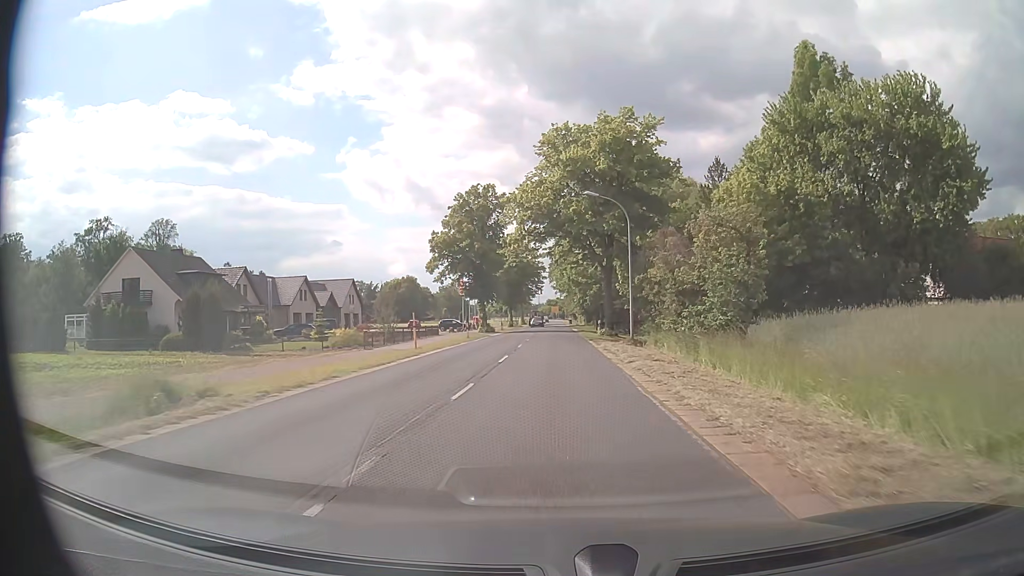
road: secondary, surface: asphalt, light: Day
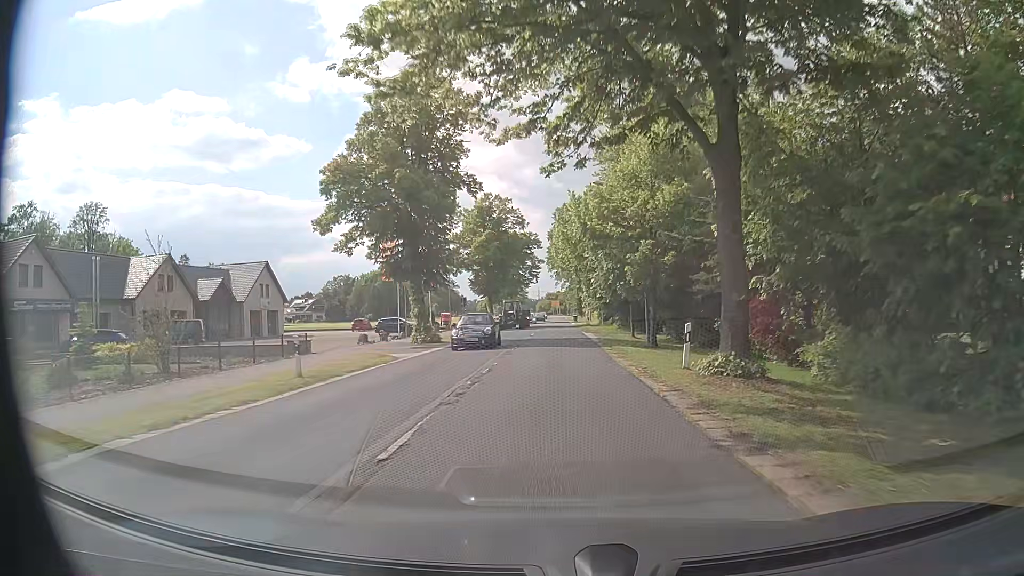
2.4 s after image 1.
(-0.1, +31.7) m; 0°
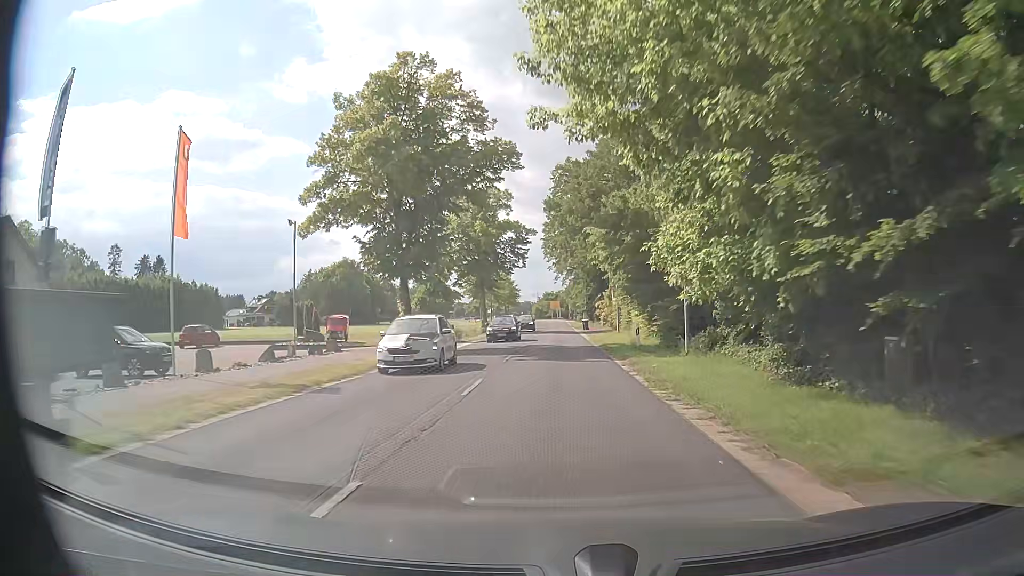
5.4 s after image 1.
(-0.1, +39.7) m; 0°
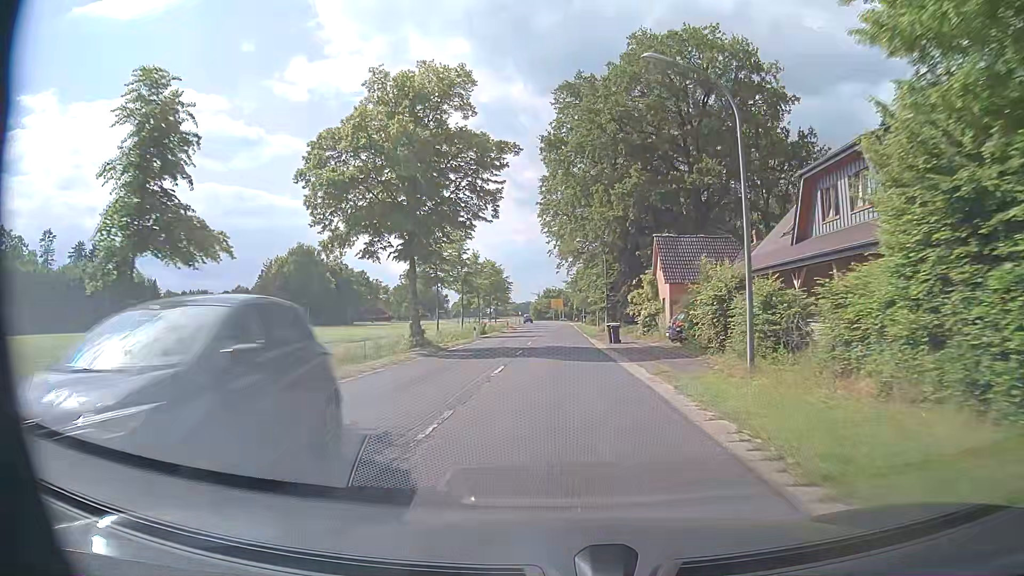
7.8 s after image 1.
(-0.2, +31.8) m; 0°
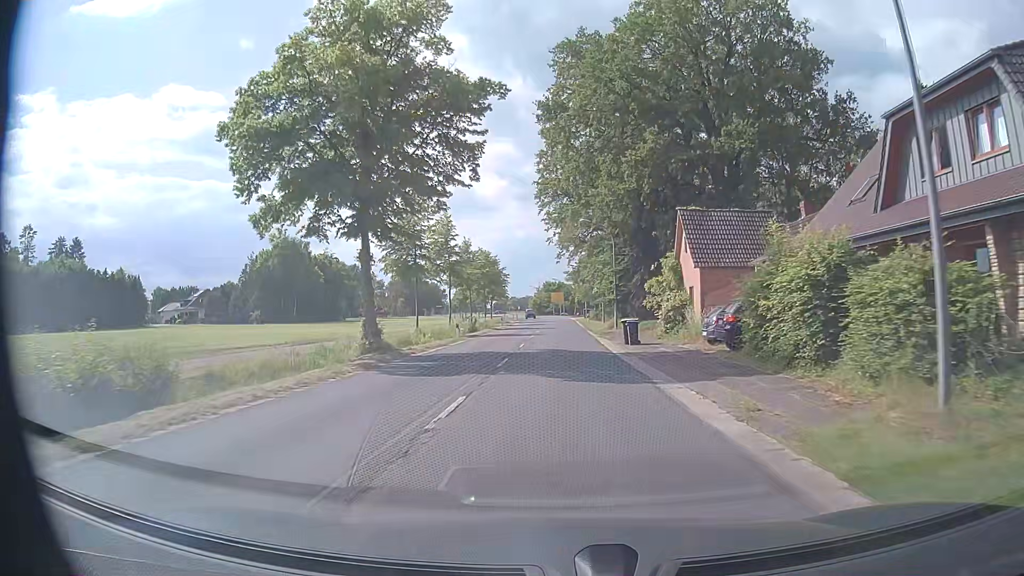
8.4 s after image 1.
(0.0, +8.0) m; 0°
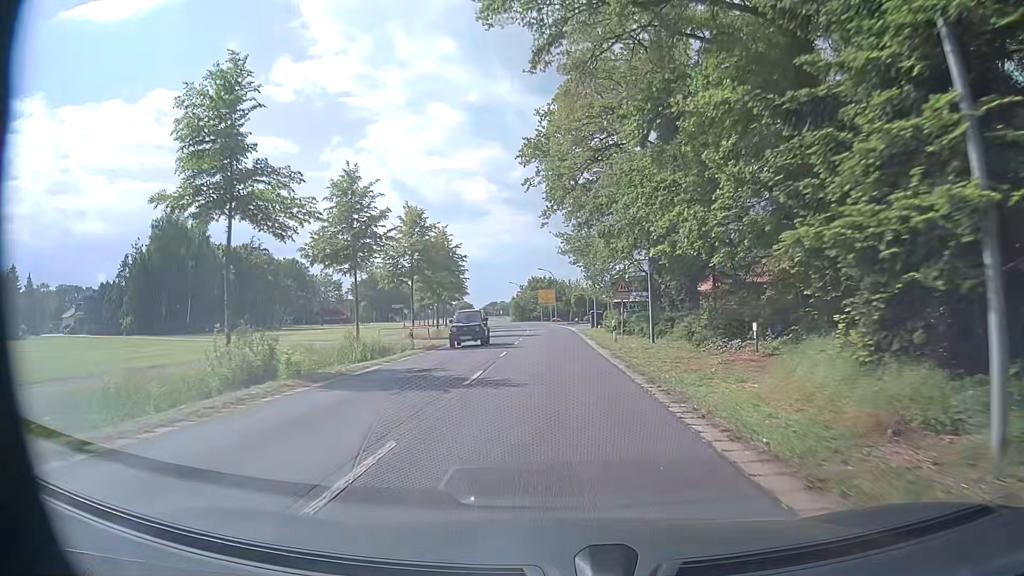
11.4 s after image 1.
(+0.3, +39.8) m; +1°
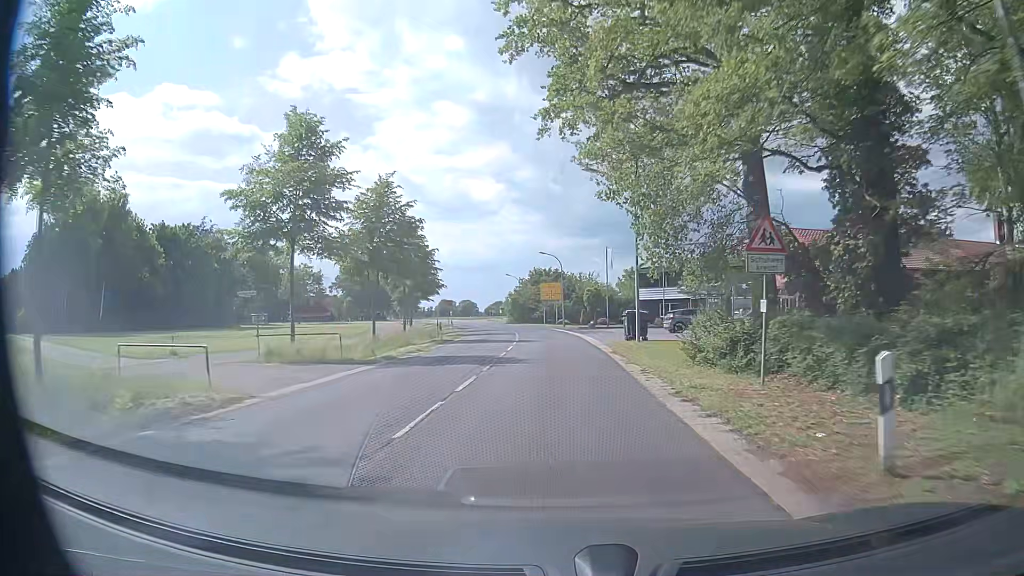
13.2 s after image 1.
(-0.1, +23.8) m; -1°
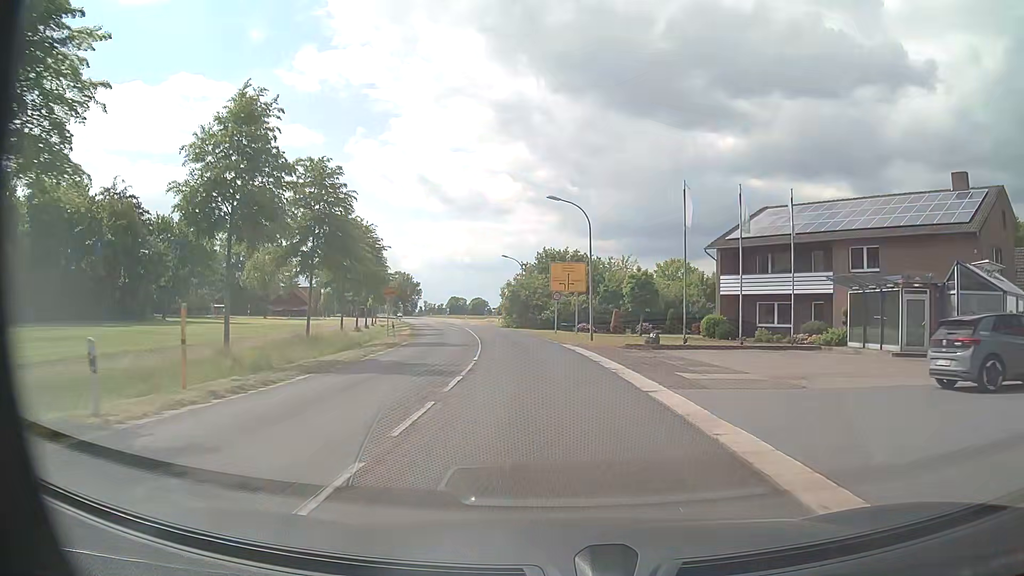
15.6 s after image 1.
(-0.1, +31.6) m; -1°
(0, +10) (0, +20) (-1, +30) (-2, +40) (-4, +50) (-5, +60) (-7, +70) (-9, +79) (-11, +89) (-13, +99) m
